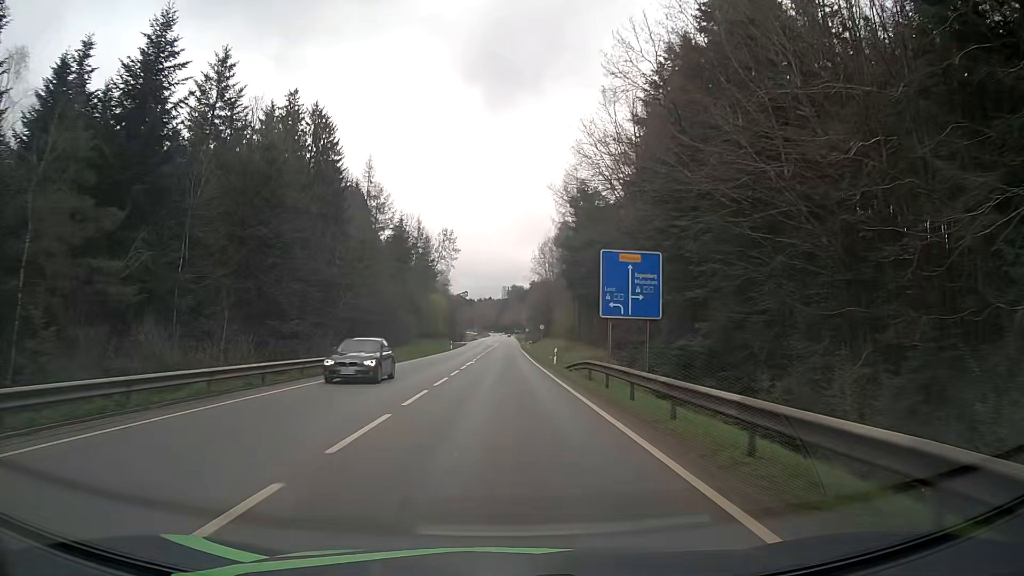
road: secondary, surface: asphalt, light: Day
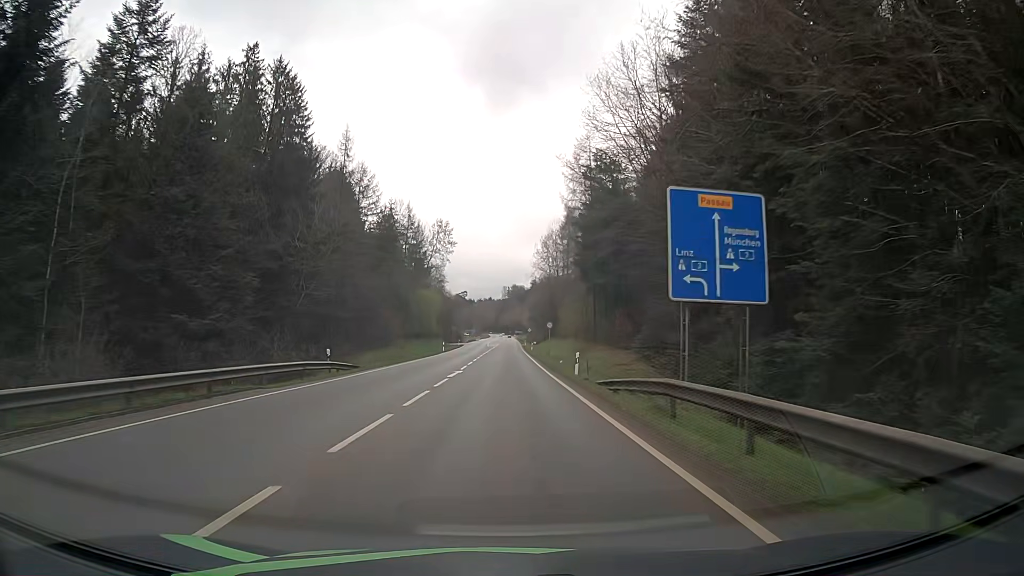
(0.0, +12.0) m; -1°
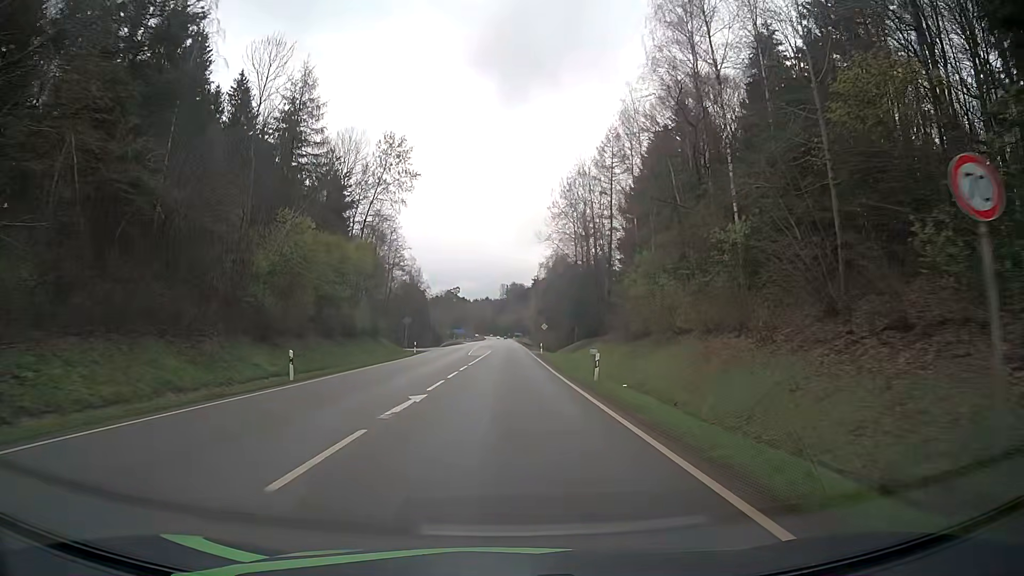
(+0.4, +56.0) m; 0°
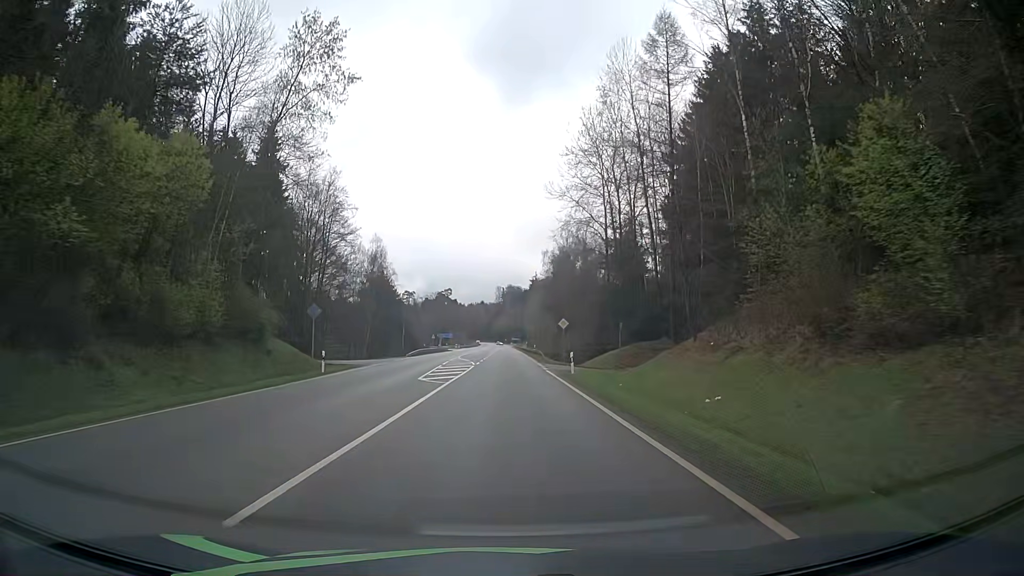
(+0.2, +30.8) m; 0°
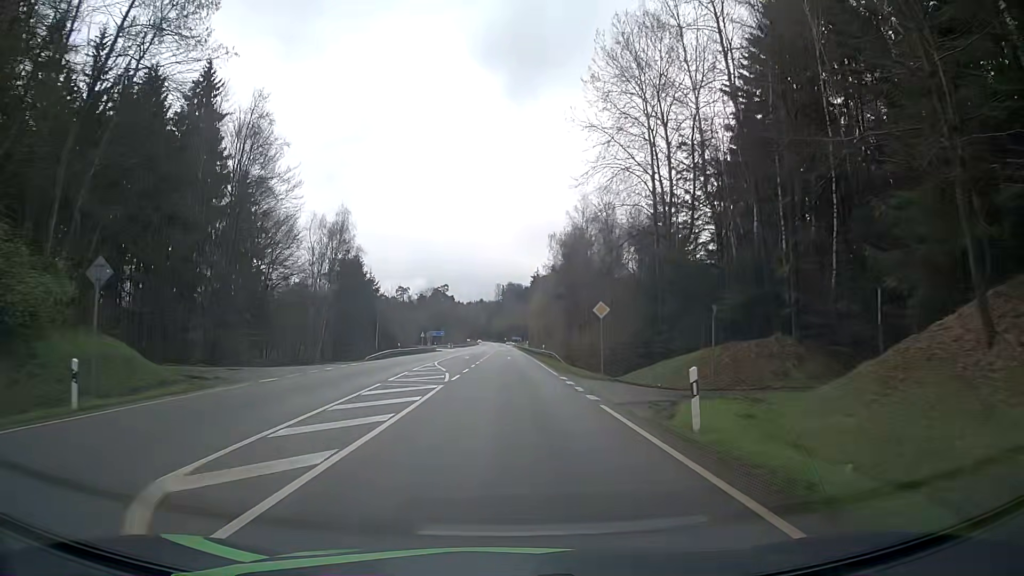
(+0.1, +19.8) m; 0°
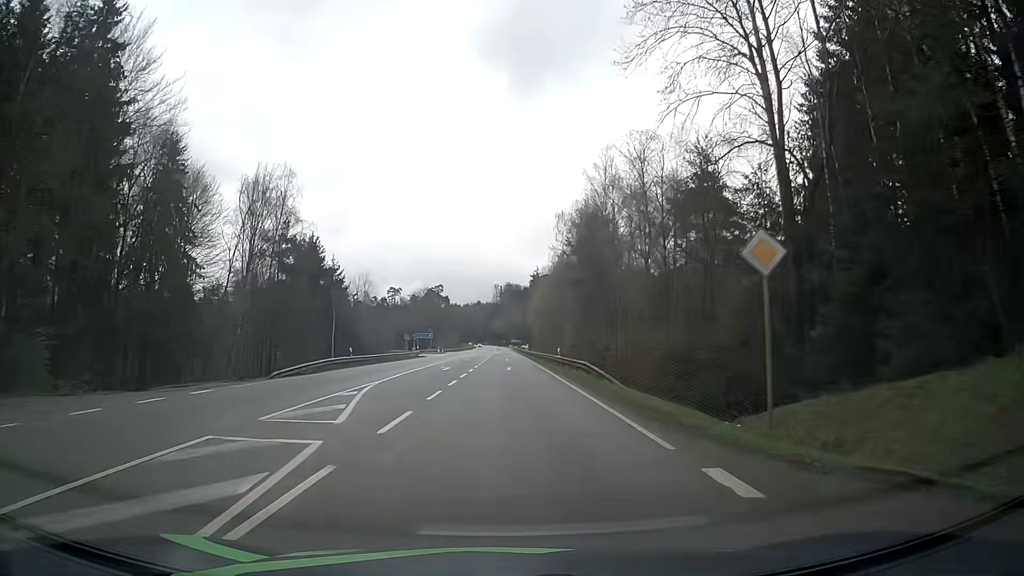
(+0.1, +19.6) m; 0°
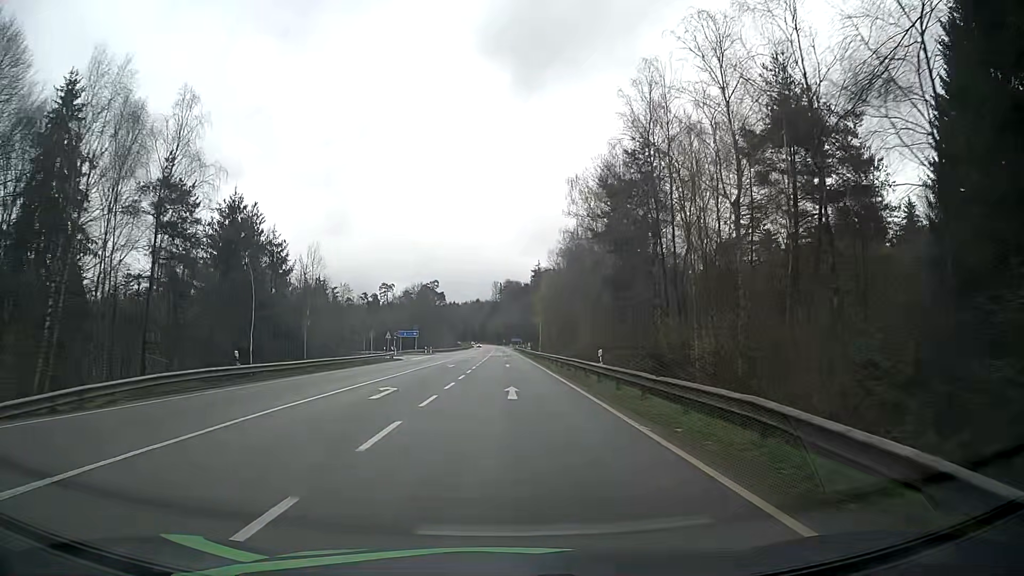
(0.0, +19.5) m; 0°
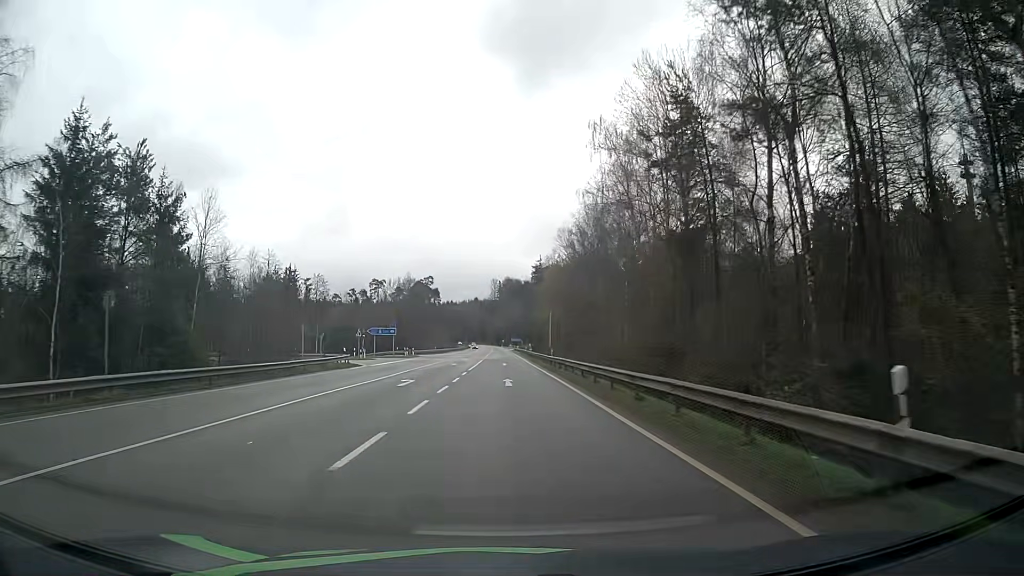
(0.0, +19.6) m; 0°
(0, +10) (0, +20) (0, +30) (0, +40) (0, +50) (0, +60) (-1, +70) (-1, +80) (-1, +90) (-1, +100) m
